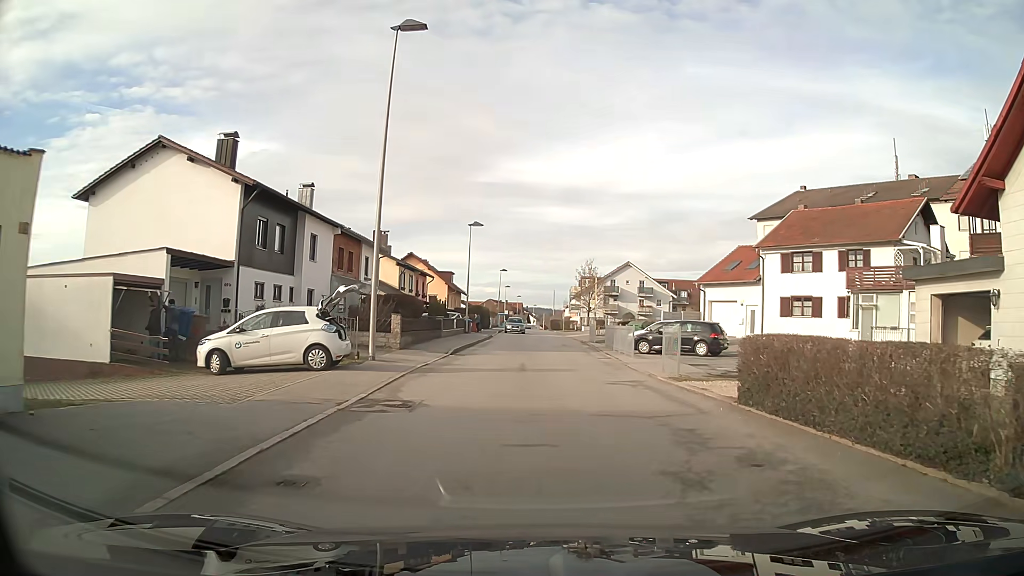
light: Day
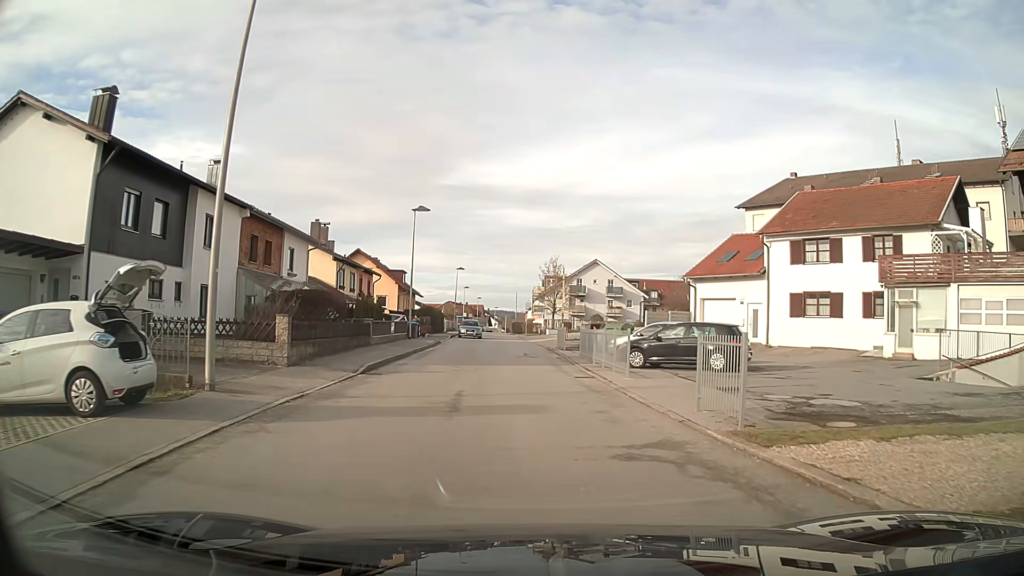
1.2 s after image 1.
(+0.2, +7.9) m; +2°
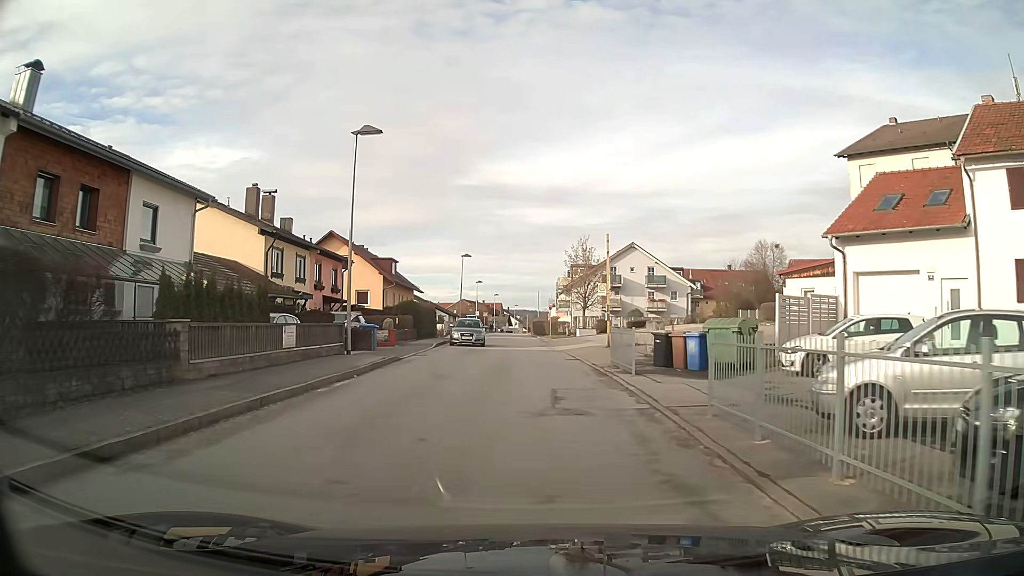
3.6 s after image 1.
(-0.3, +17.2) m; -2°
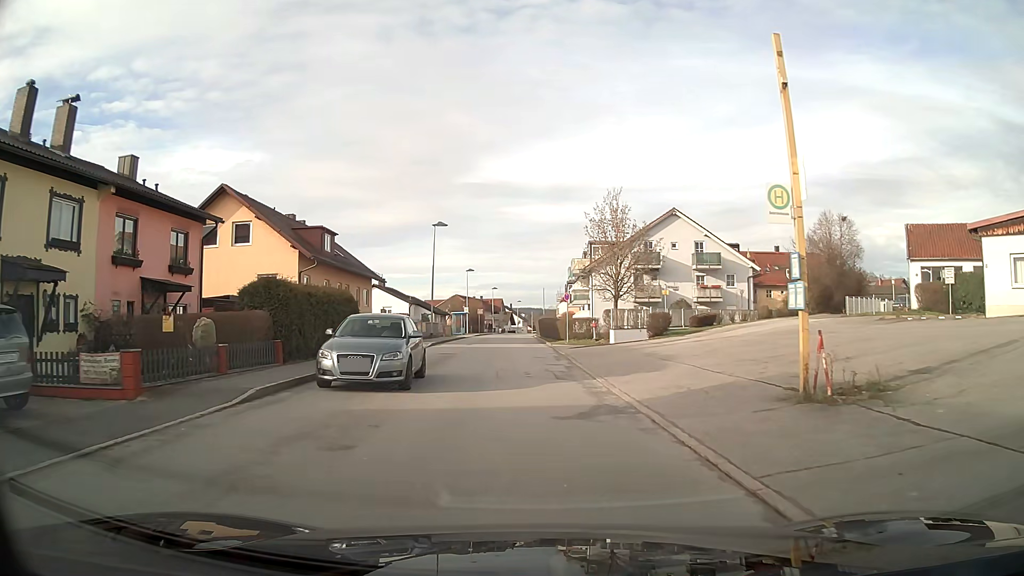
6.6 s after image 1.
(-0.1, +22.2) m; -1°
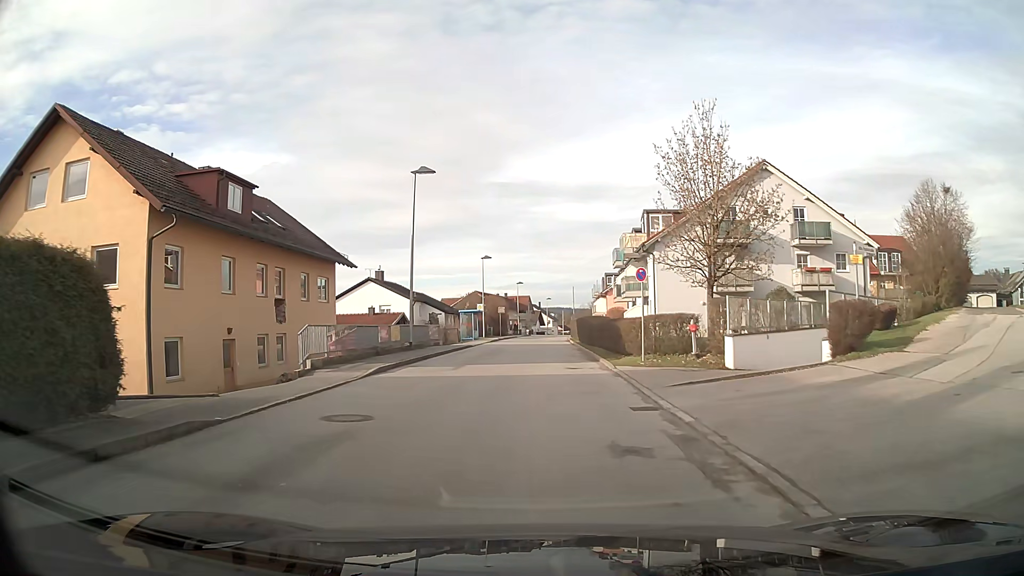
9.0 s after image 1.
(-0.4, +17.7) m; -2°
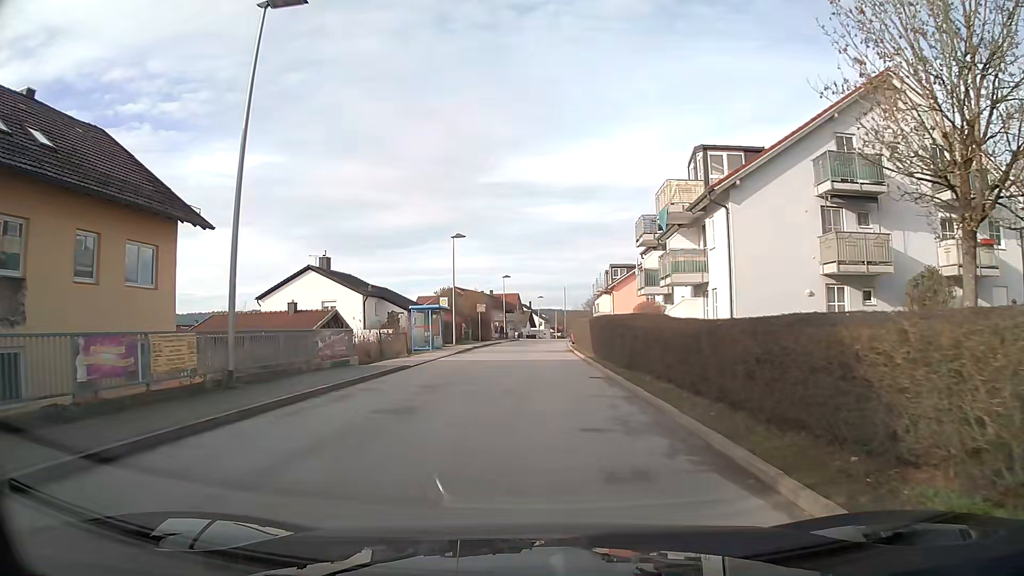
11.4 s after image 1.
(+0.2, +17.4) m; +1°
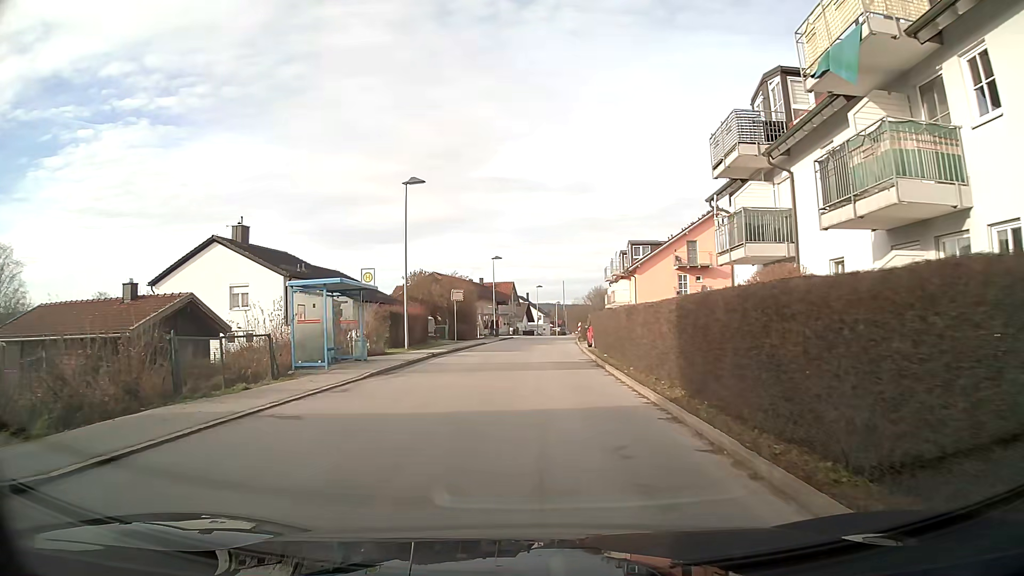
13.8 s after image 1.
(+0.1, +17.6) m; 0°
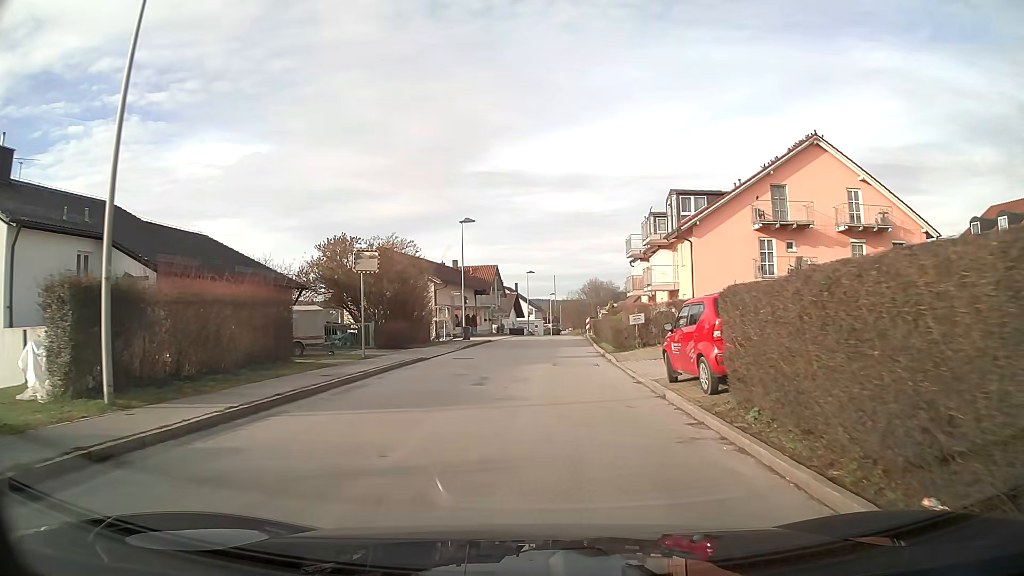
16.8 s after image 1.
(+0.1, +22.7) m; +1°
(0, +10) (0, +20) (+1, +30) (+1, +40) (+2, +50) (+2, +60) (+3, +70) (+4, +80) (+5, +90) (+7, +100) m
